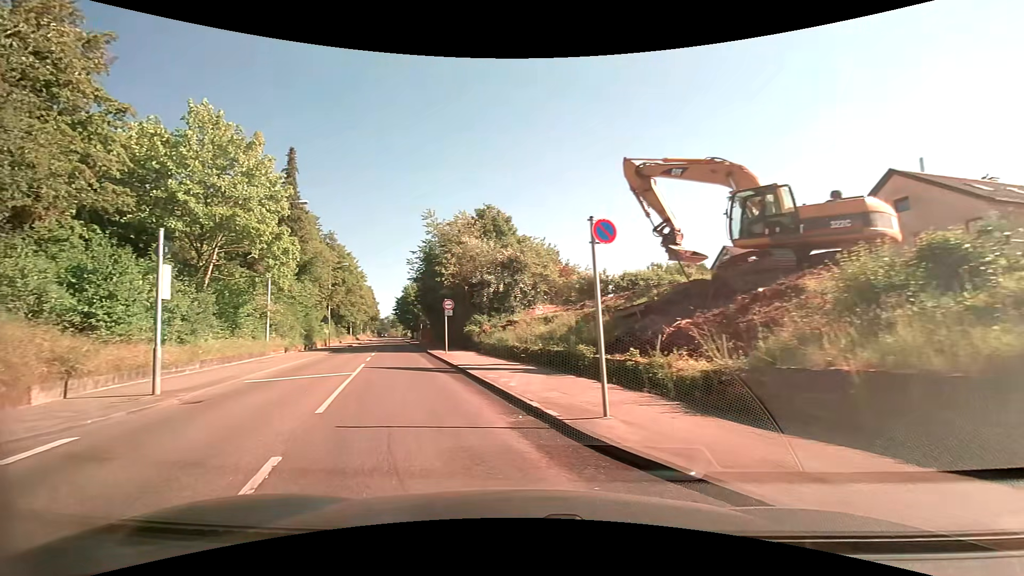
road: tertiary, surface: asphalt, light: Day
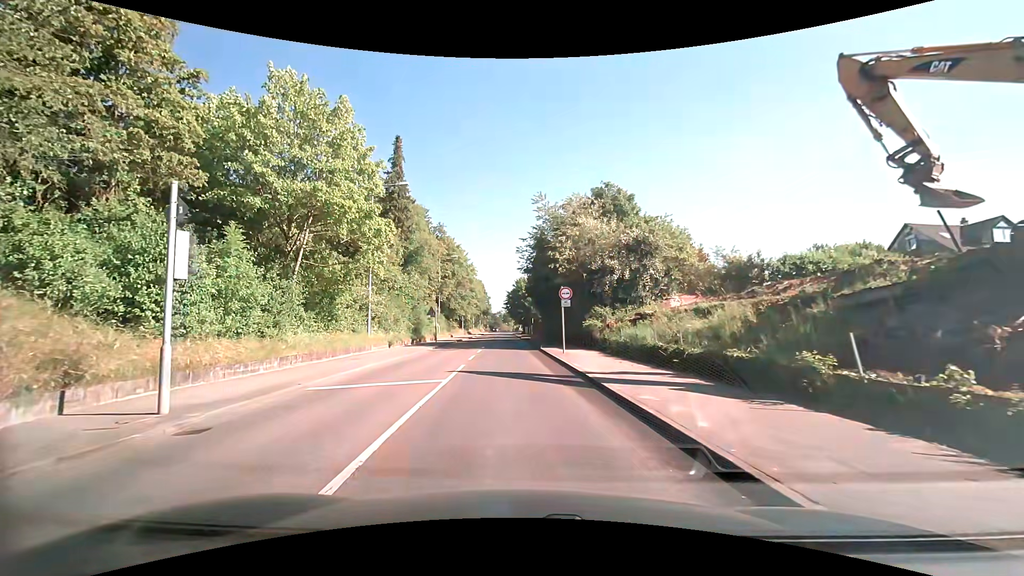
(-0.8, +5.1) m; -15°
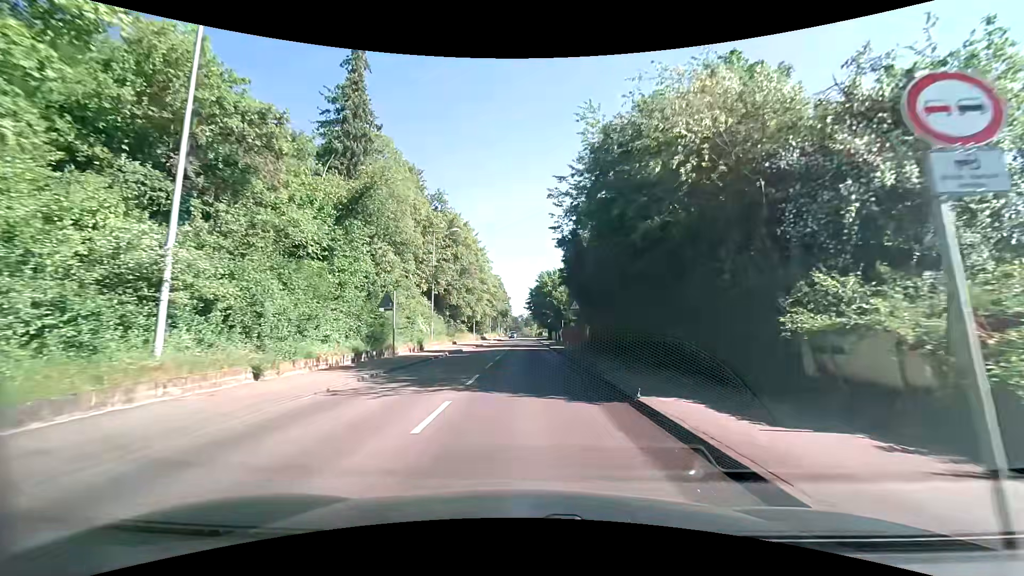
(-0.9, +20.6) m; -2°
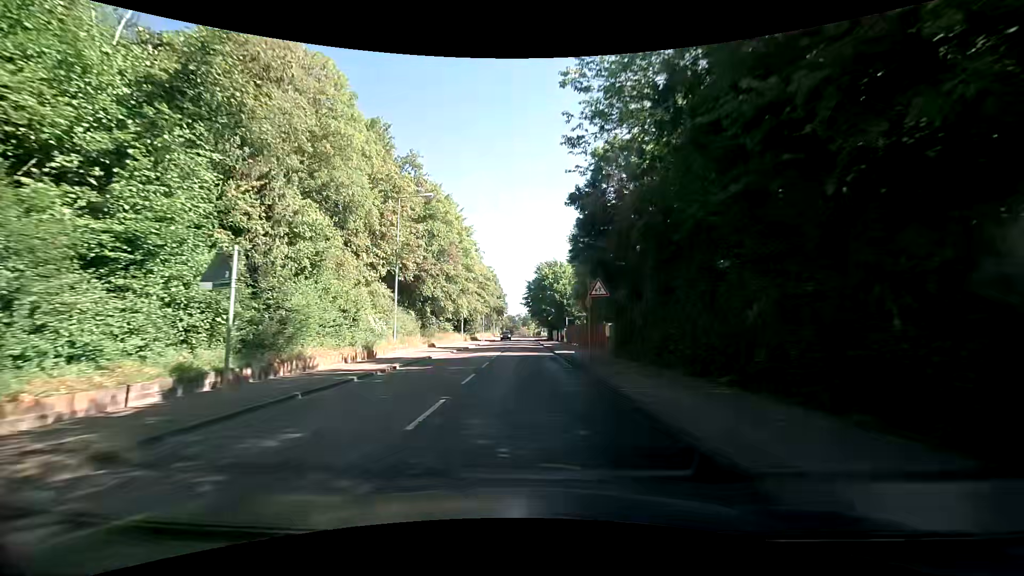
(0.0, +11.9) m; 0°
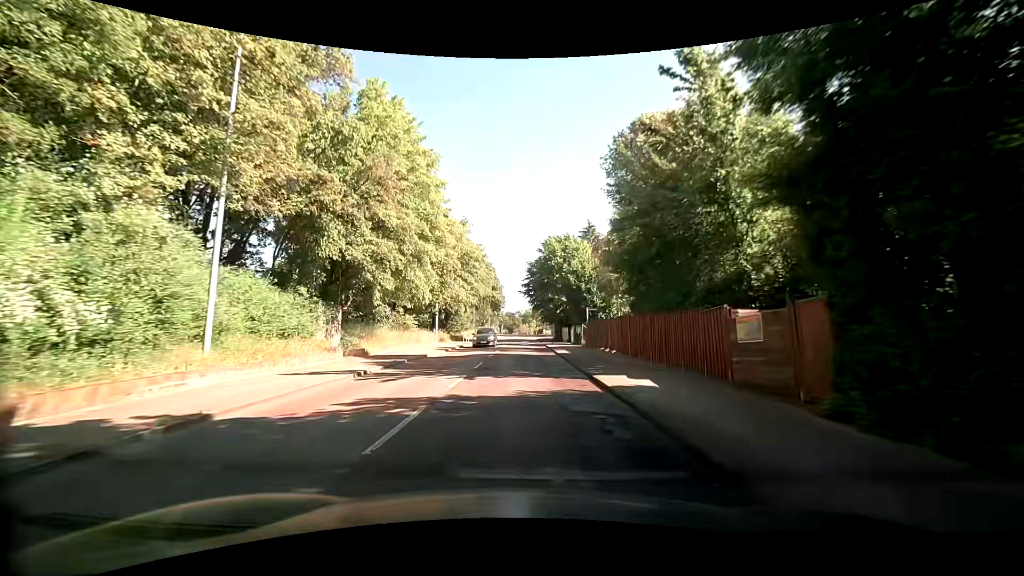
(-0.1, +19.6) m; 0°
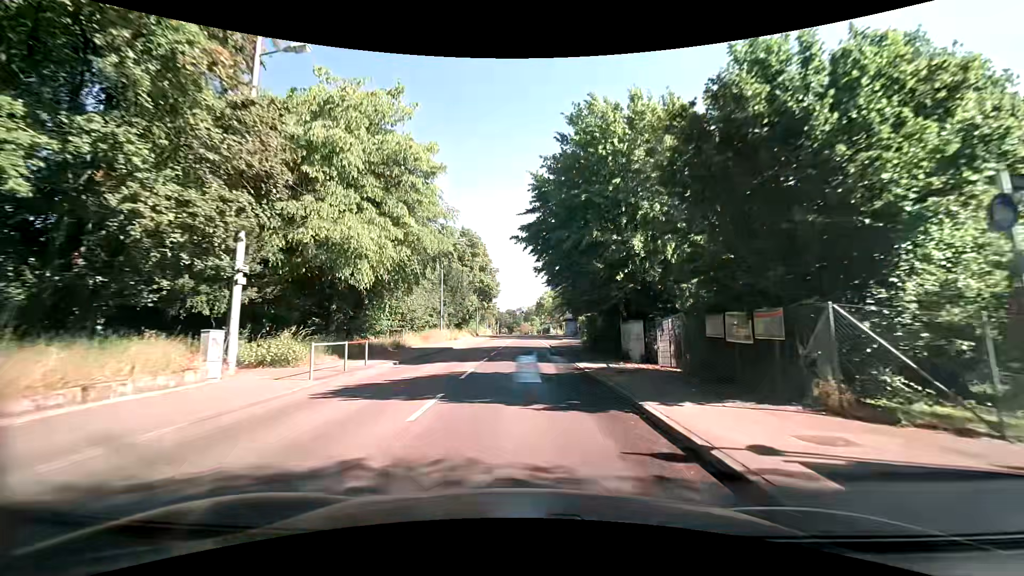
(-0.2, +34.3) m; 0°
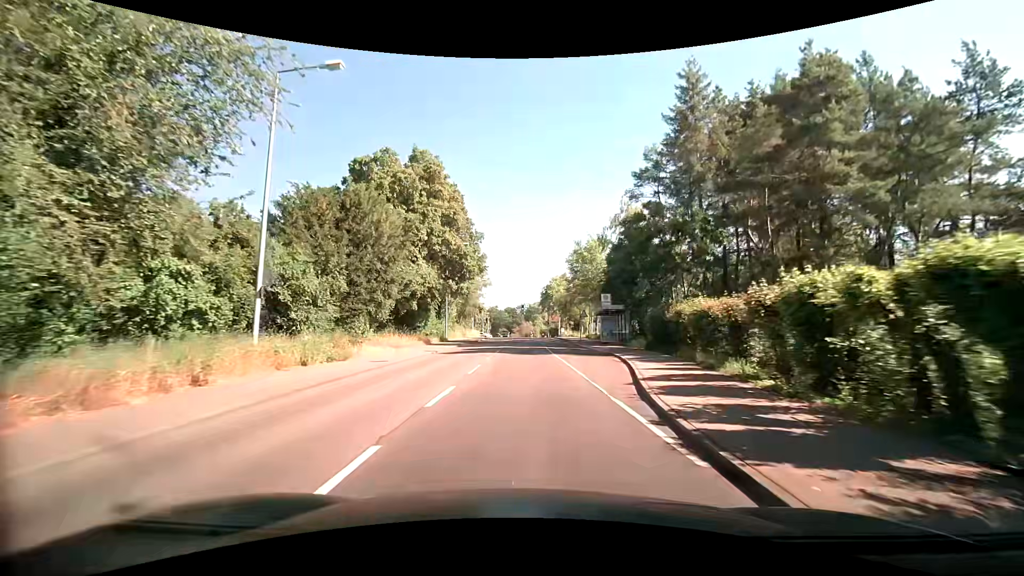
(-0.4, +34.8) m; 0°
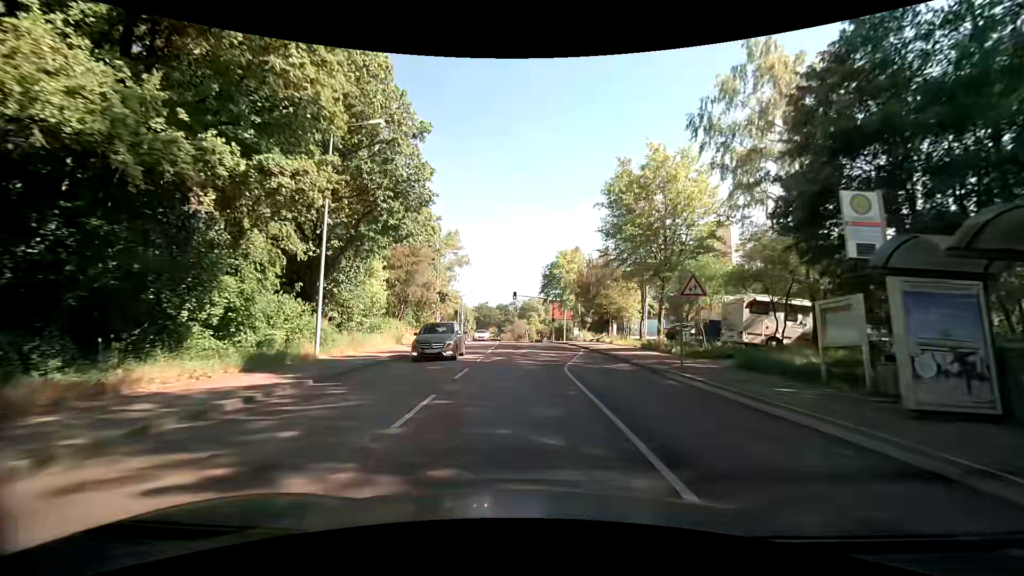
(-0.4, +31.6) m; 0°
(0, +10) (+1, +20) (+1, +30) (+2, +40) (+2, +50) (+1, +60) (0, +70) (-1, +80) (-2, +90) (-3, +100) m
